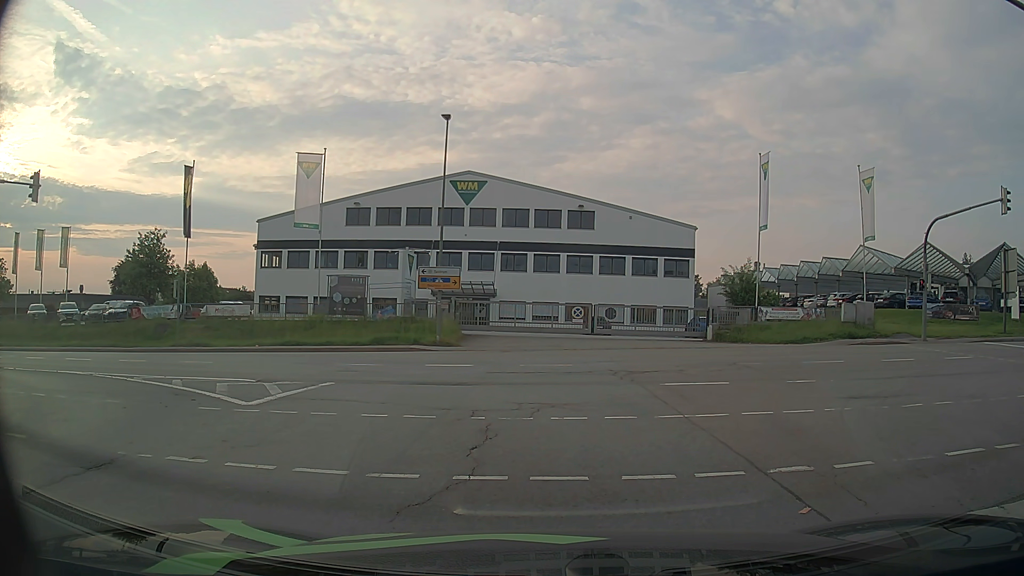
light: Day
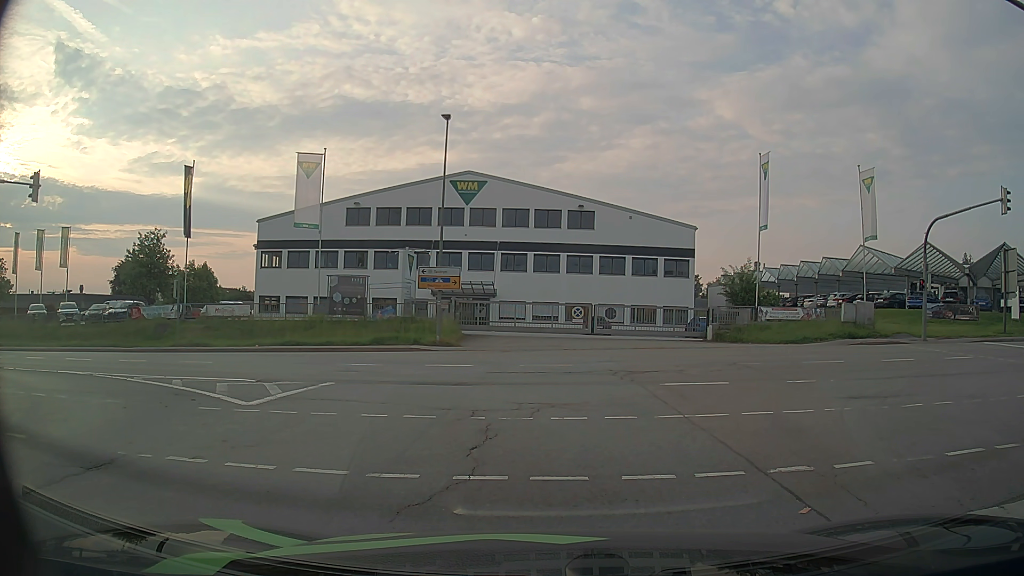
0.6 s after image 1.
(0.0, 0.0) m; 0°
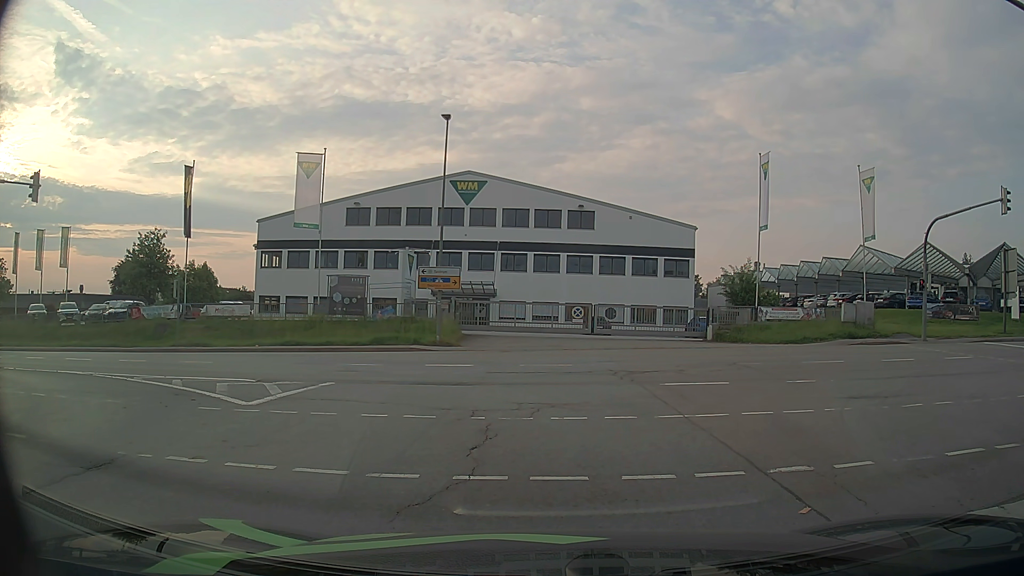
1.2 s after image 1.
(0.0, 0.0) m; 0°
(-1, +10) (-5, +19) (-14, +24) (-24, +25) (-34, +25) (-44, +24) (-54, +24) (-64, +24) (-74, +24) (-84, +25) m
